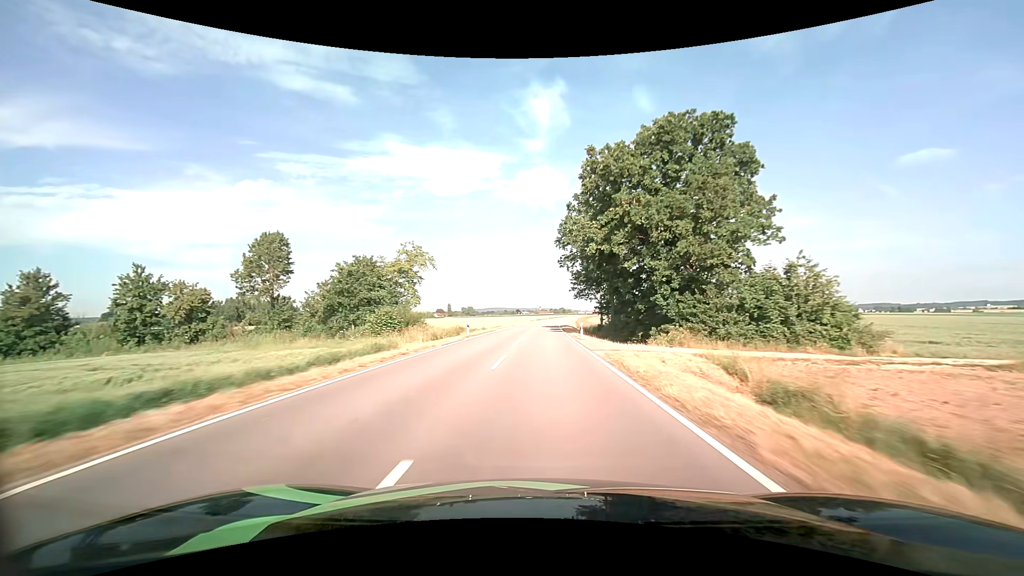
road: tertiary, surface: asphalt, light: Day
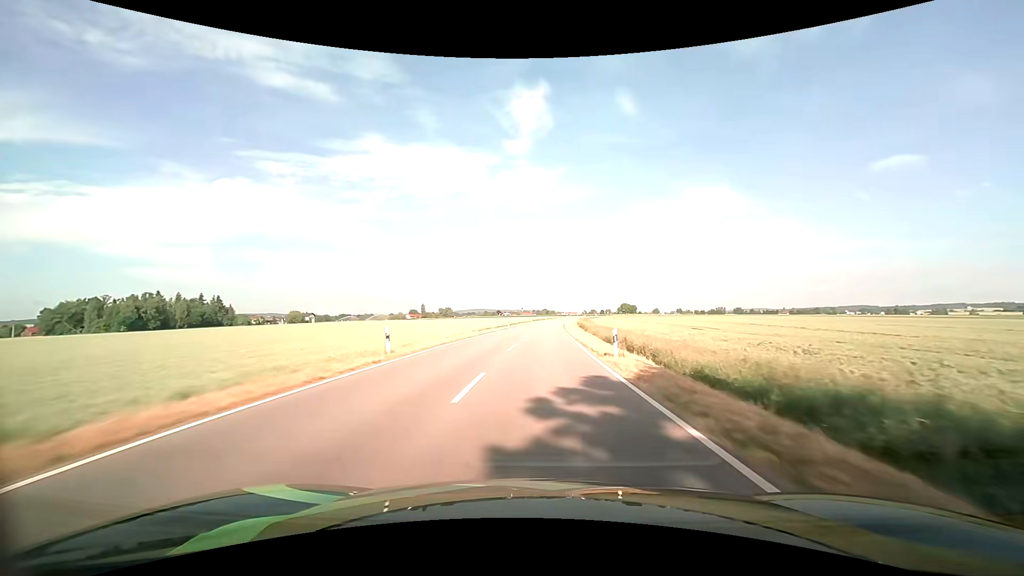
(+0.7, +64.8) m; +2°
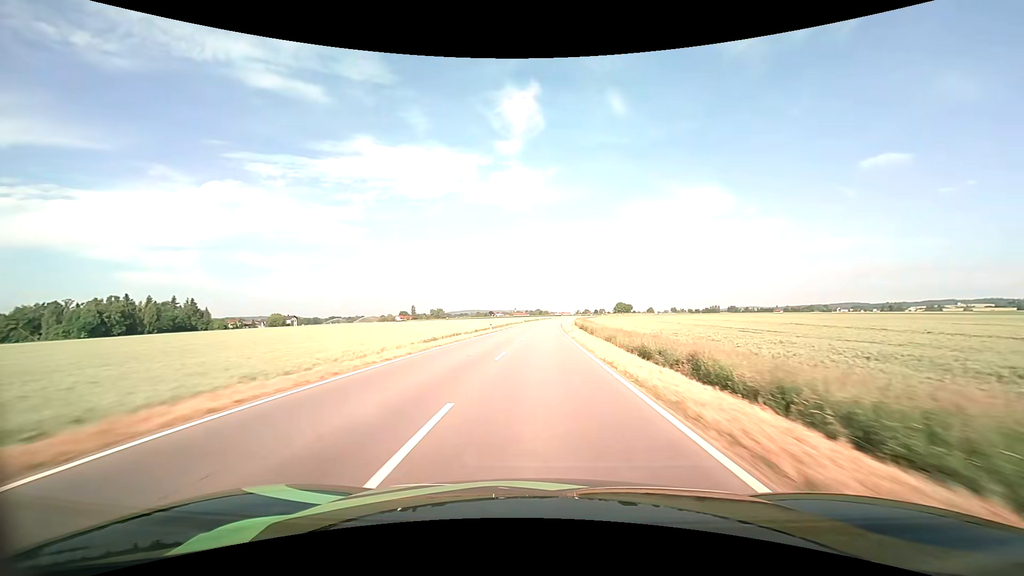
(+0.1, +16.2) m; +1°
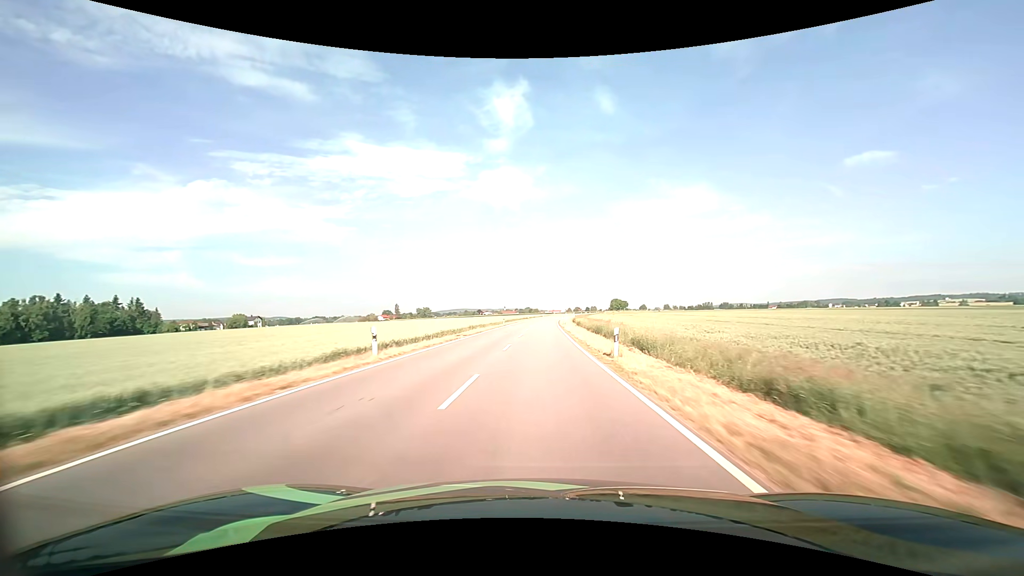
(+0.4, +32.3) m; +1°
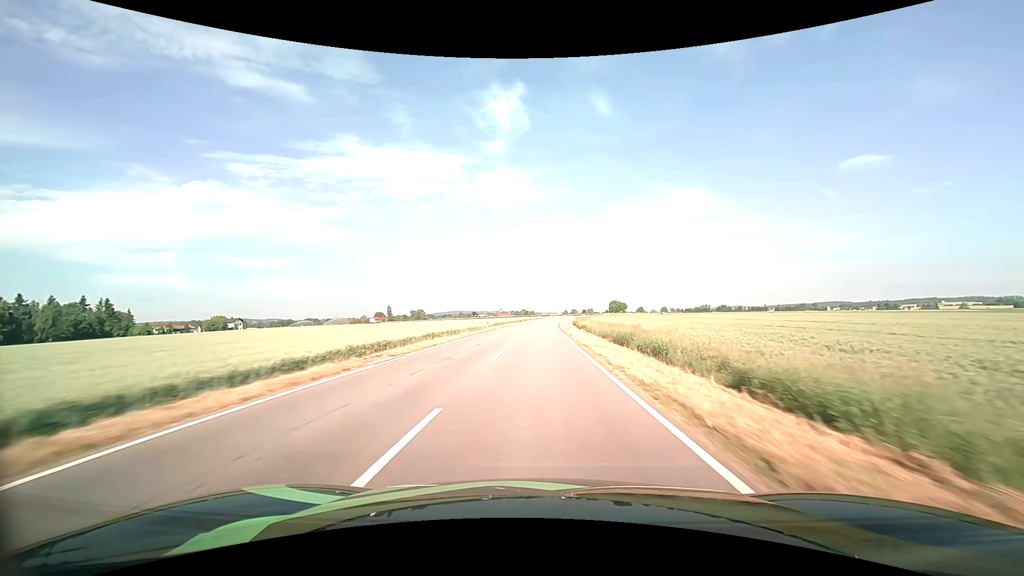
(+0.1, +16.1) m; 0°
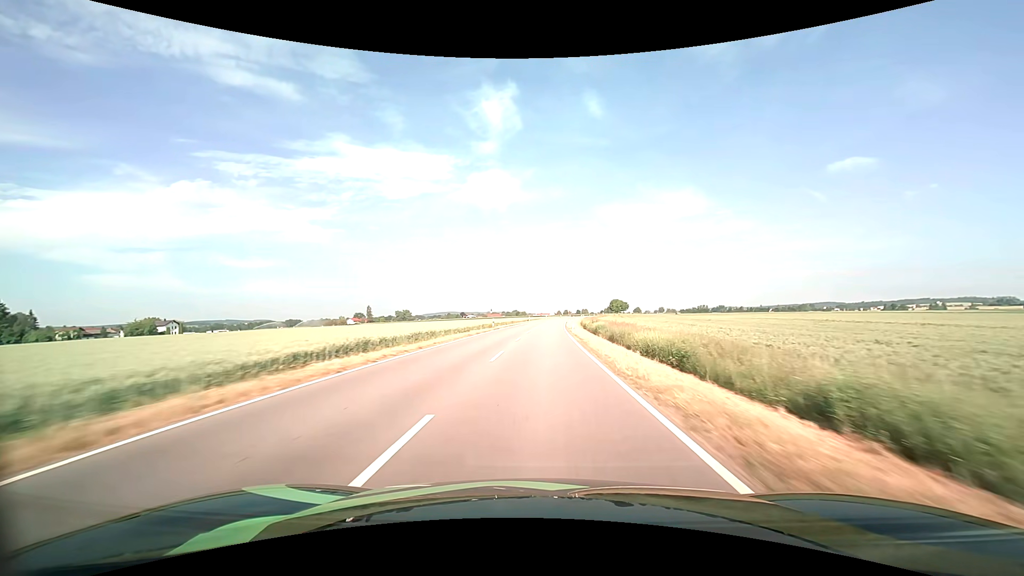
(+0.5, +48.6) m; +1°
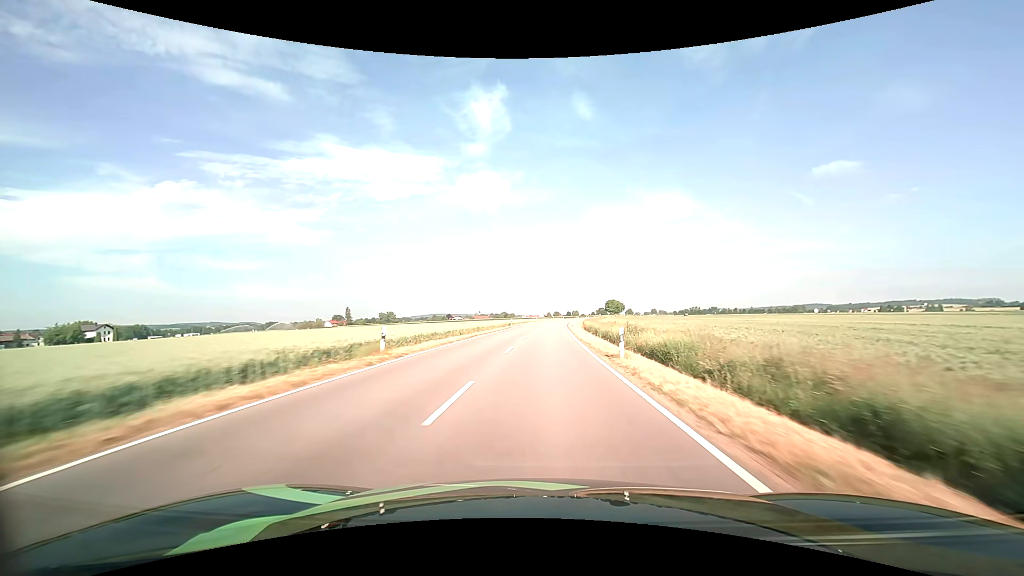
(+0.2, +32.3) m; +1°
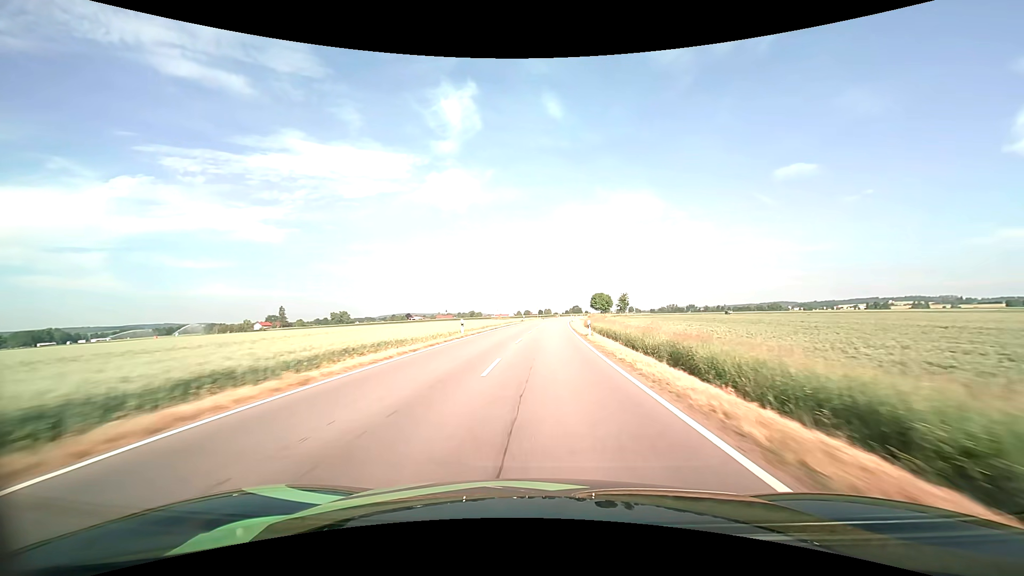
(+2.4, +79.2) m; +3°
(0, +10) (0, +20) (0, +30) (+1, +40) (+1, +50) (+2, +60) (+2, +70) (+3, +80) (+3, +90) (+4, +100) m
